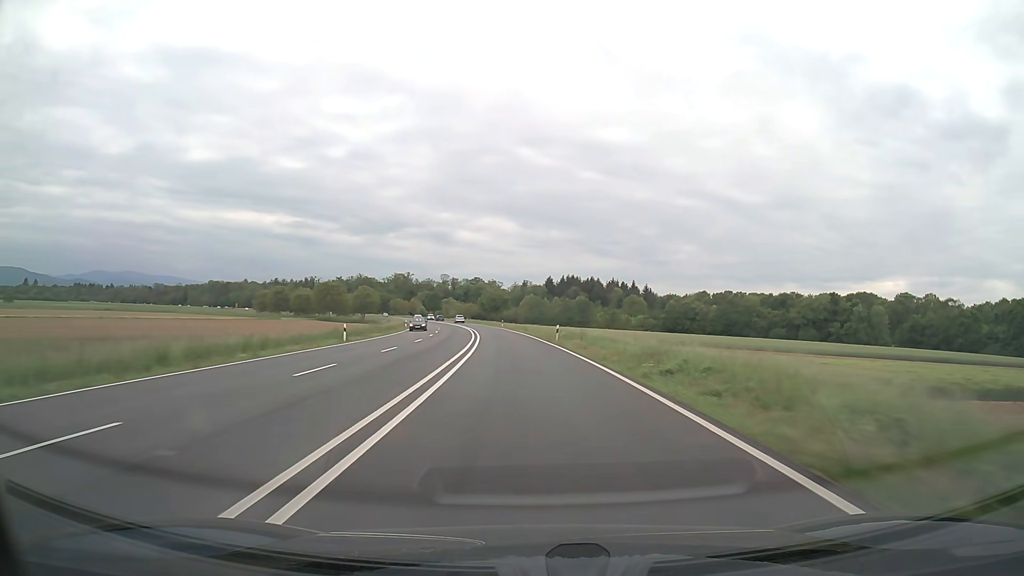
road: trunk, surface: asphalt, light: Day
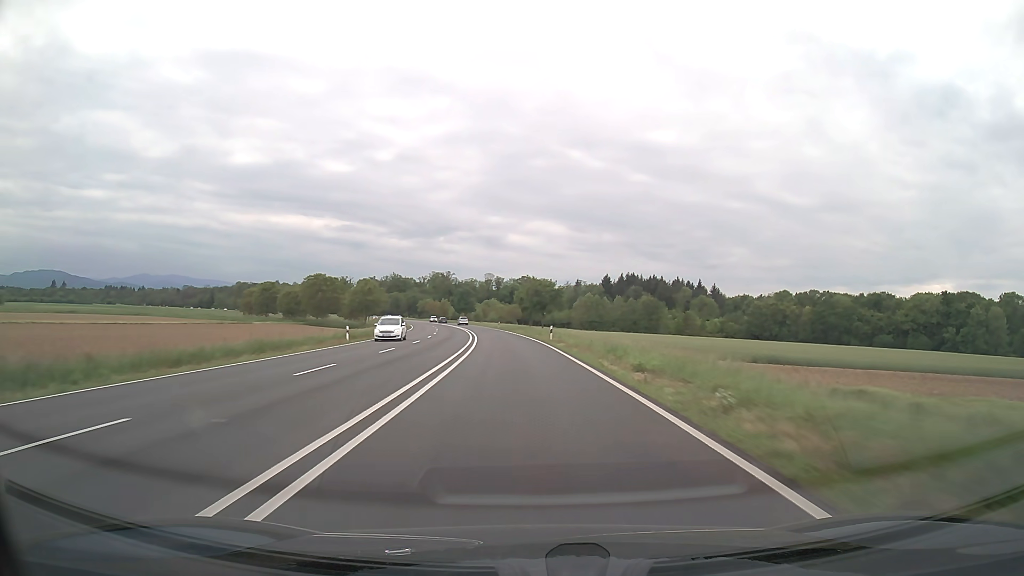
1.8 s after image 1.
(-1.8, +48.0) m; -4°
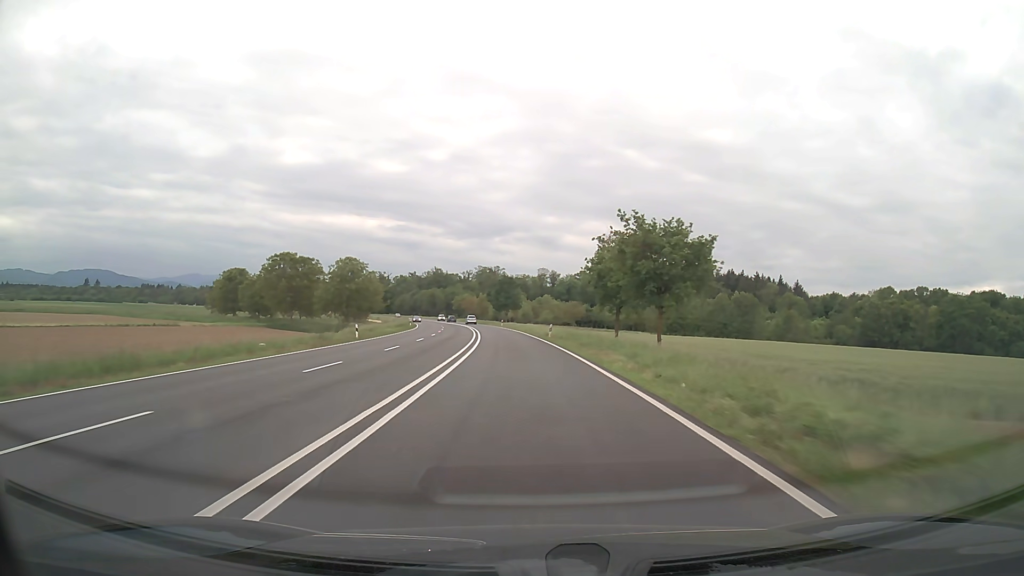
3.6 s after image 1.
(-1.9, +48.0) m; -5°
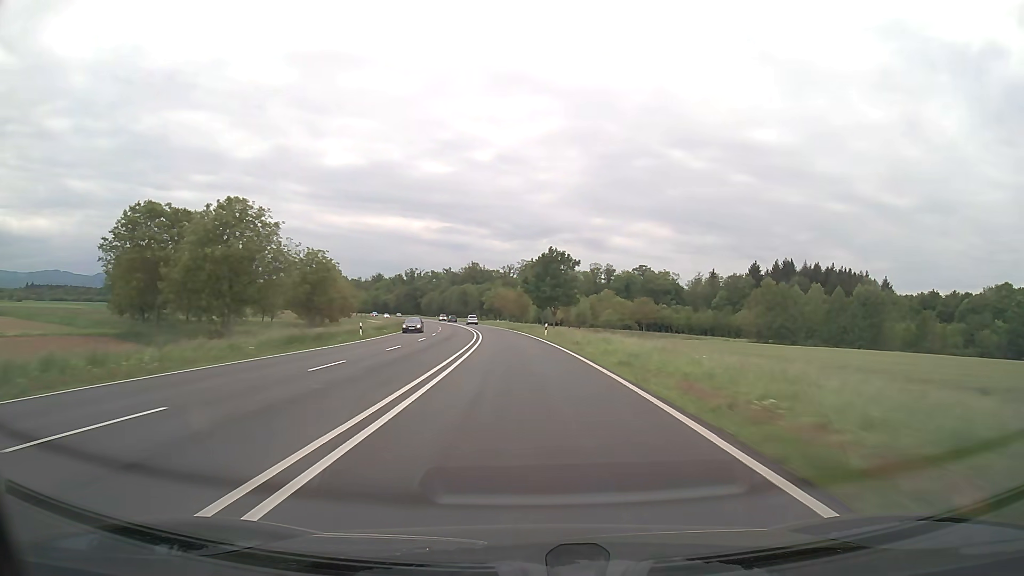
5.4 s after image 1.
(-1.8, +48.0) m; -4°
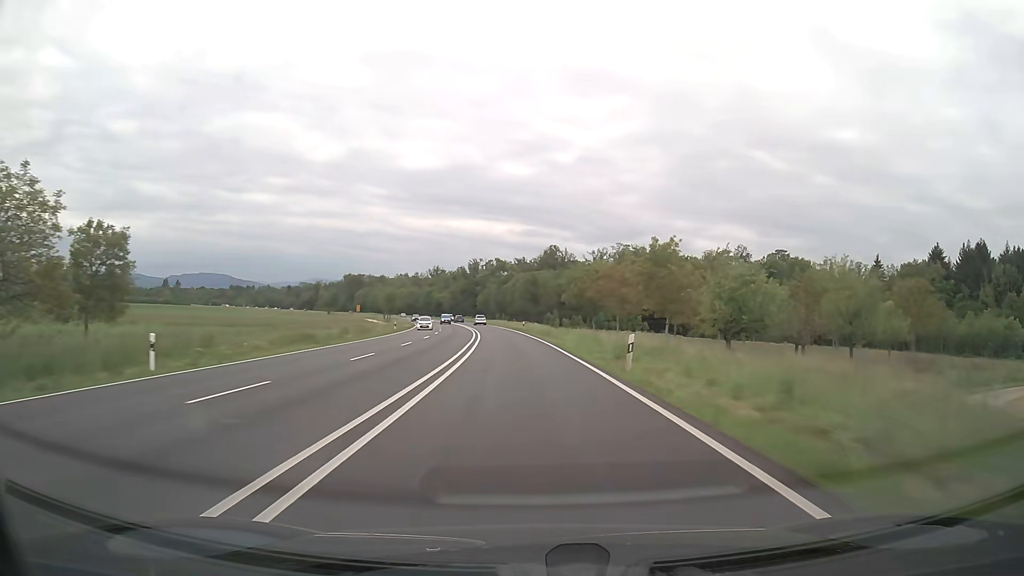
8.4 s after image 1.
(-5.2, +80.0) m; -7°
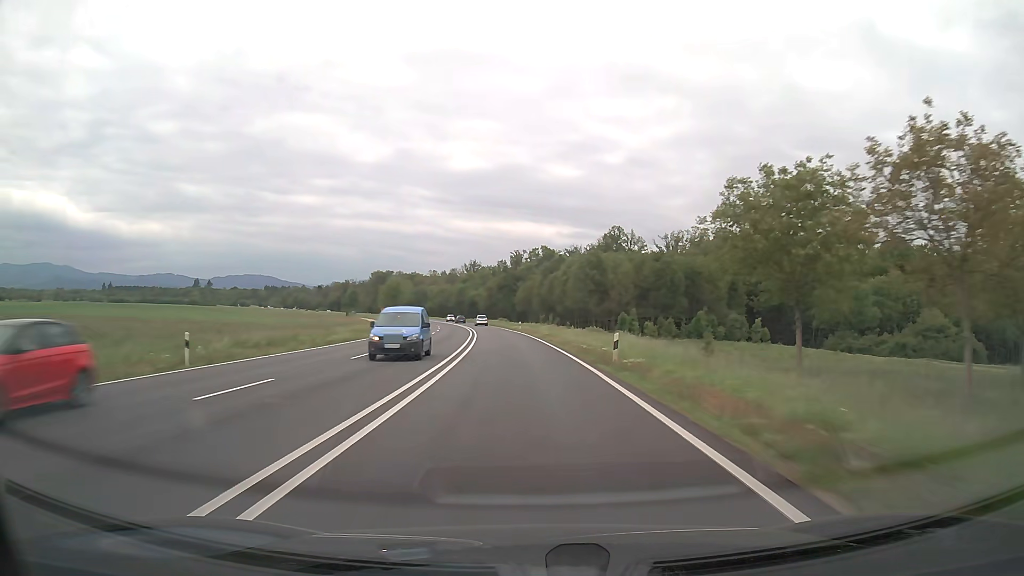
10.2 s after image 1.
(-1.8, +48.1) m; -4°
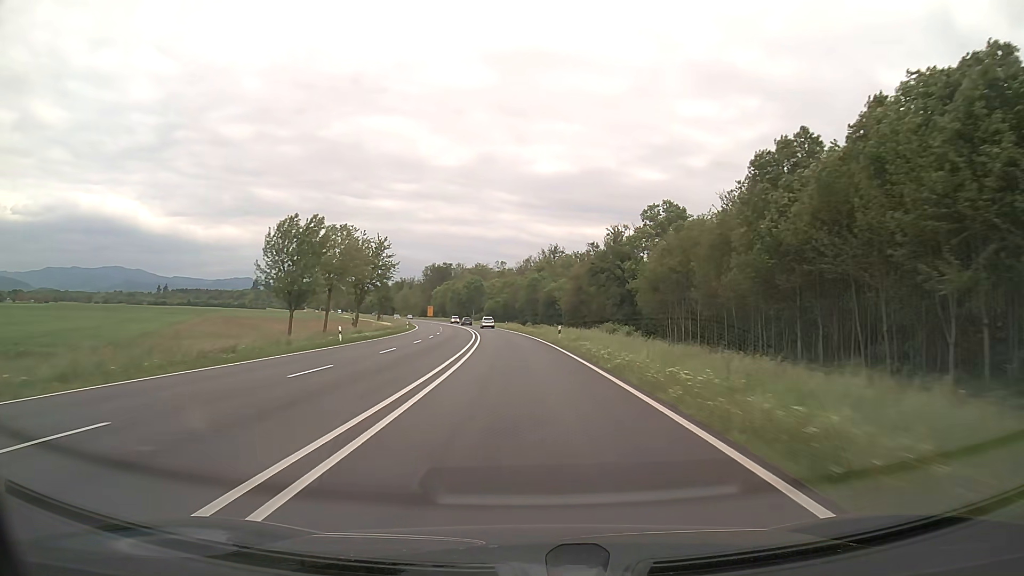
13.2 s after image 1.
(-5.1, +79.8) m; -7°
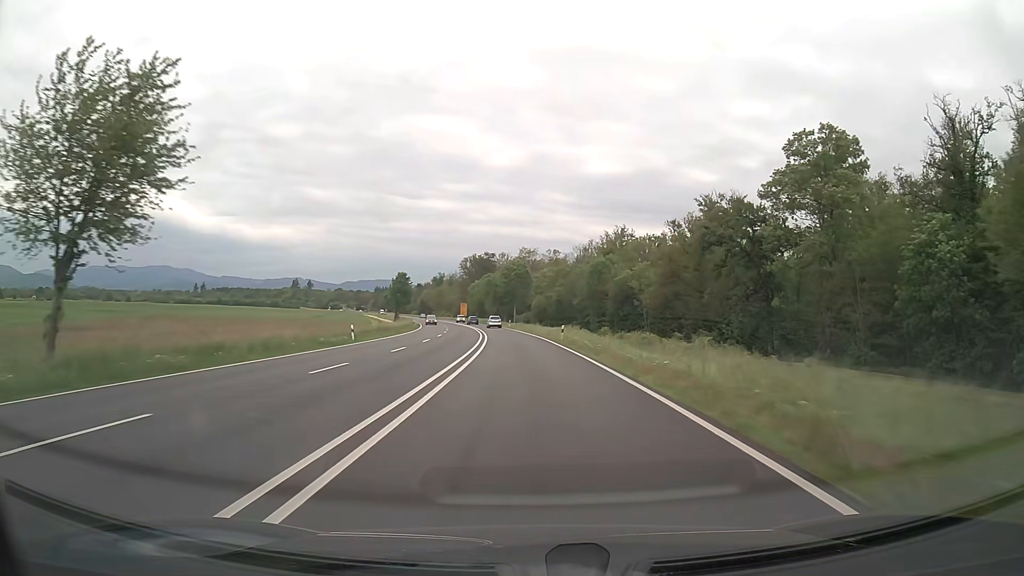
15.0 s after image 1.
(-1.7, +47.6) m; -4°
(0, +10) (0, +20) (-1, +30) (-1, +40) (-2, +50) (-3, +60) (-3, +70) (-4, +80) (-6, +90) (-7, +100) m
